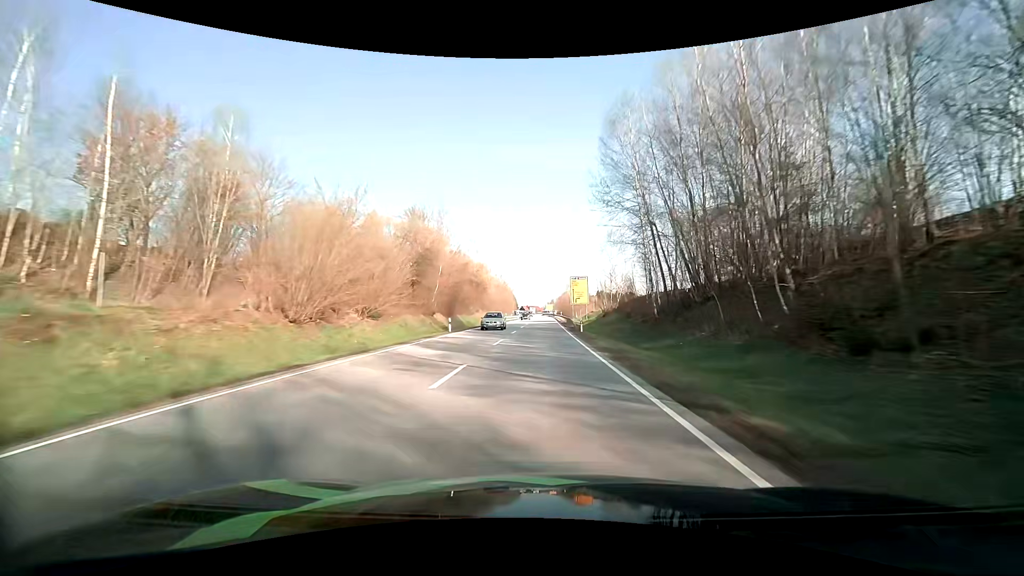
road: primary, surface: asphalt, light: Day
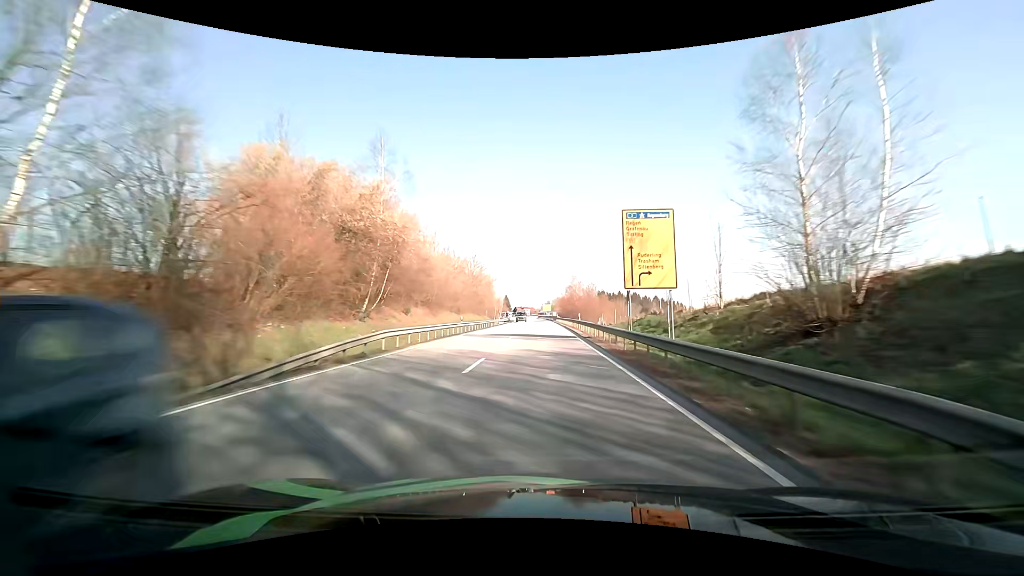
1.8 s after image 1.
(+0.5, +46.0) m; +1°
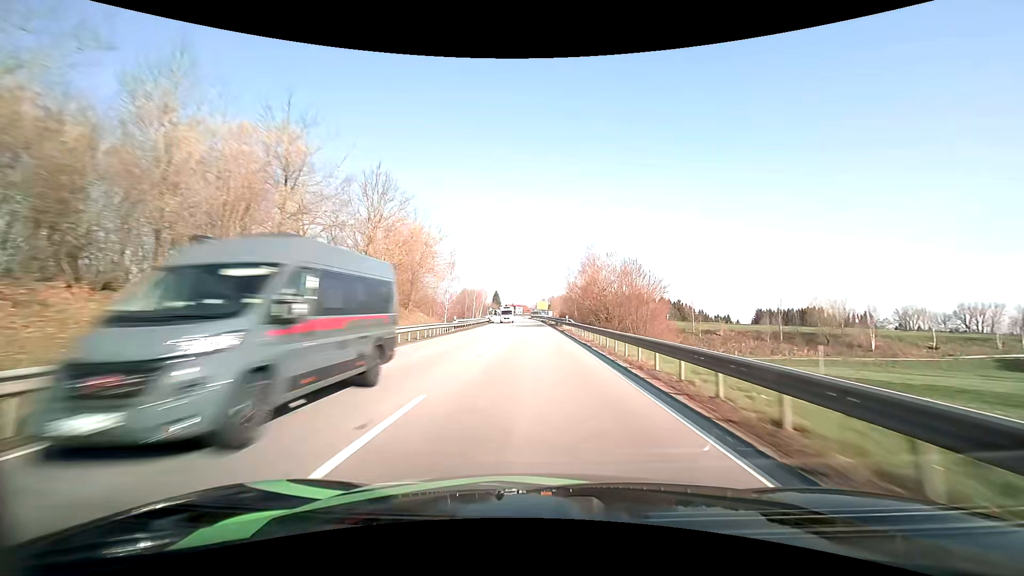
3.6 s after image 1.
(+0.3, +46.4) m; +1°
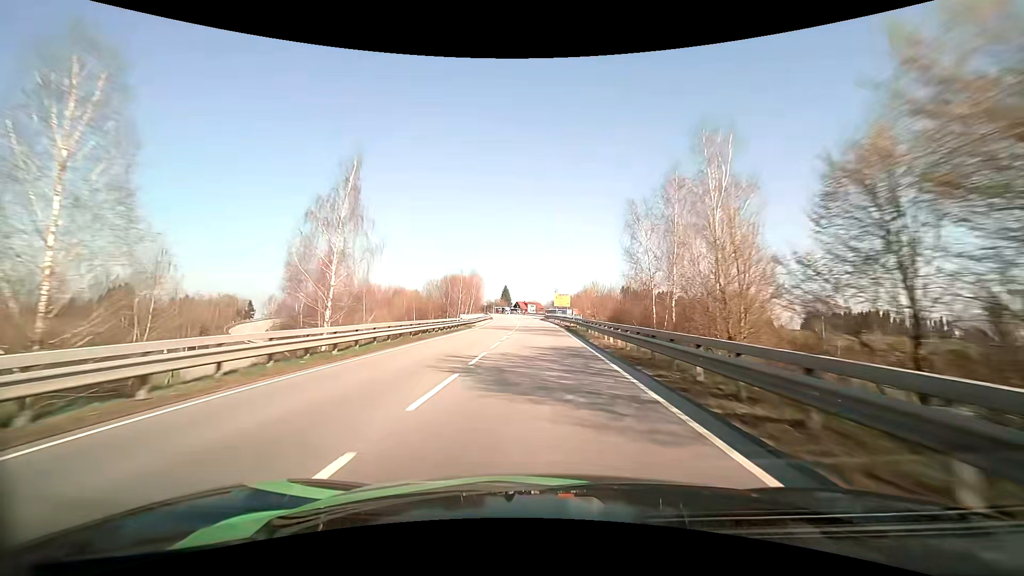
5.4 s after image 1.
(-0.6, +46.1) m; -2°
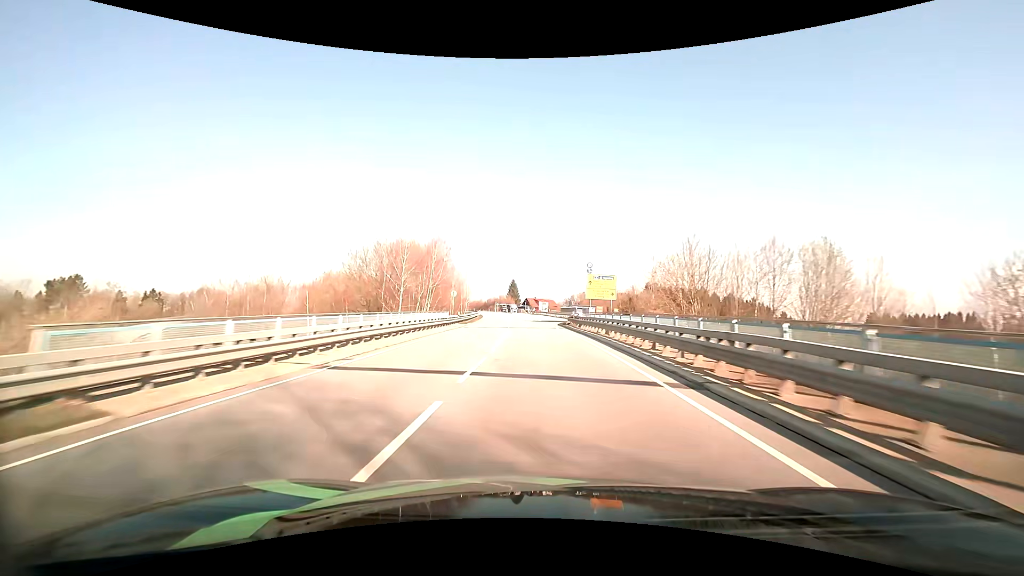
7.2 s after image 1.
(-0.5, +45.8) m; -1°
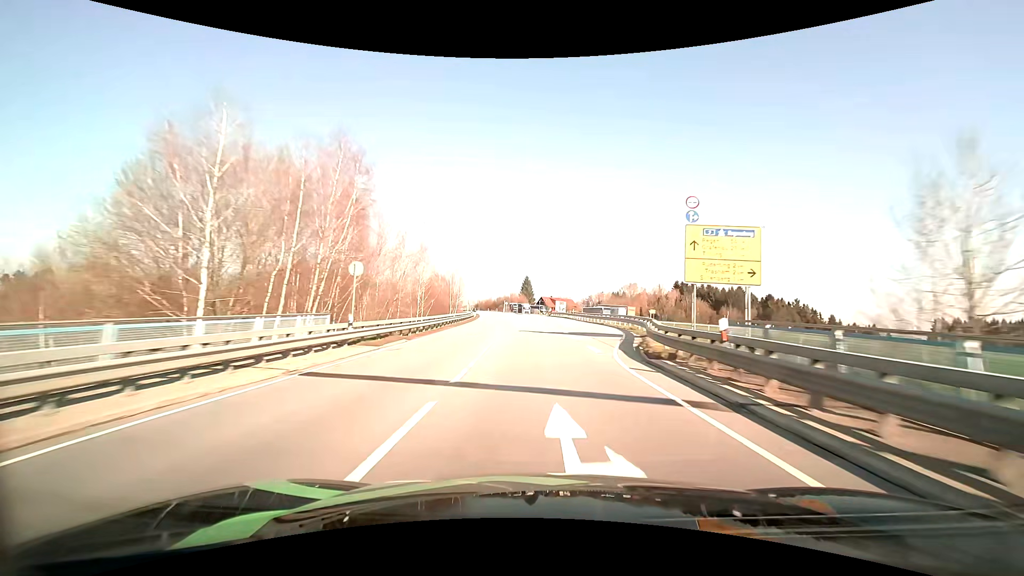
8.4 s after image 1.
(-0.5, +30.1) m; -2°
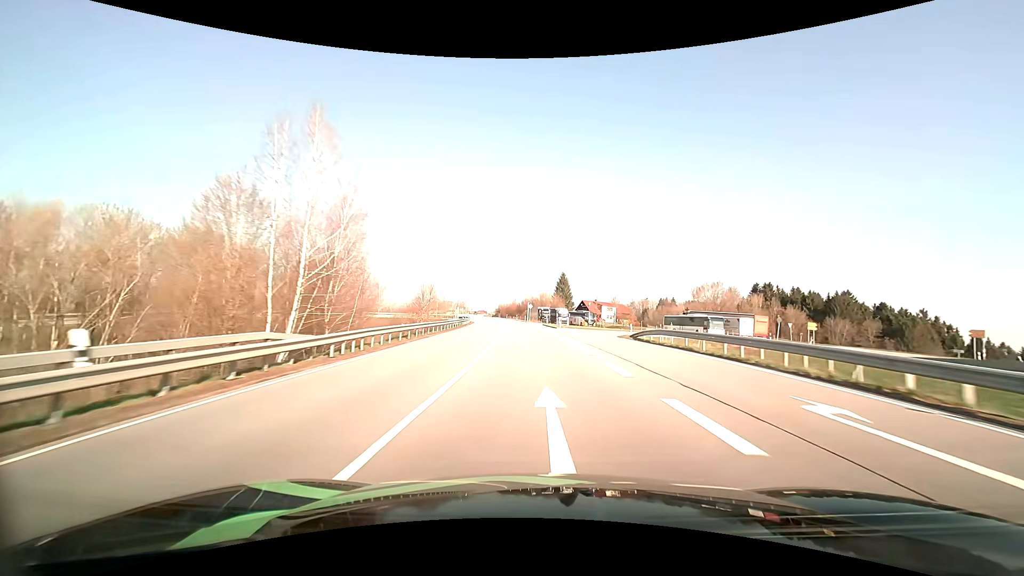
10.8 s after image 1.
(-2.0, +59.2) m; -4°
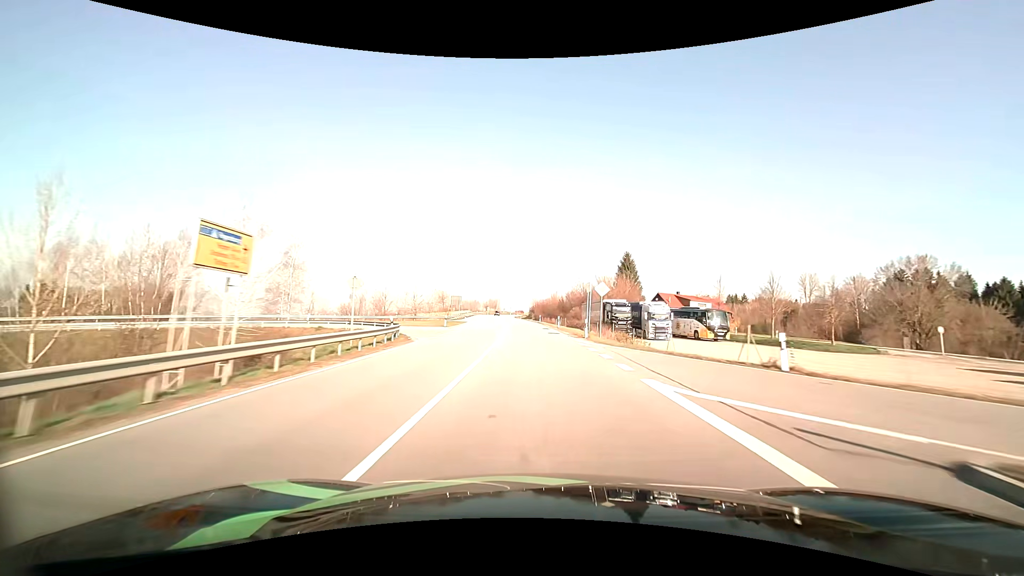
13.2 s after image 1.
(-2.6, +59.5) m; -5°
(0, +10) (0, +20) (-1, +30) (-1, +40) (-2, +50) (-2, +60) (-3, +70) (-4, +80) (-4, +90) (-5, +100) m
